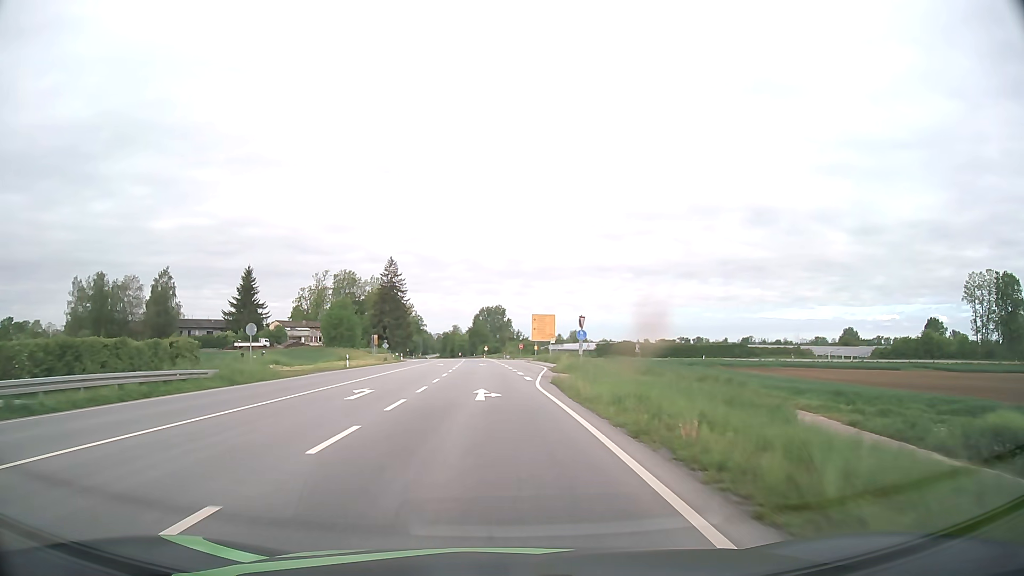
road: primary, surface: asphalt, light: Day
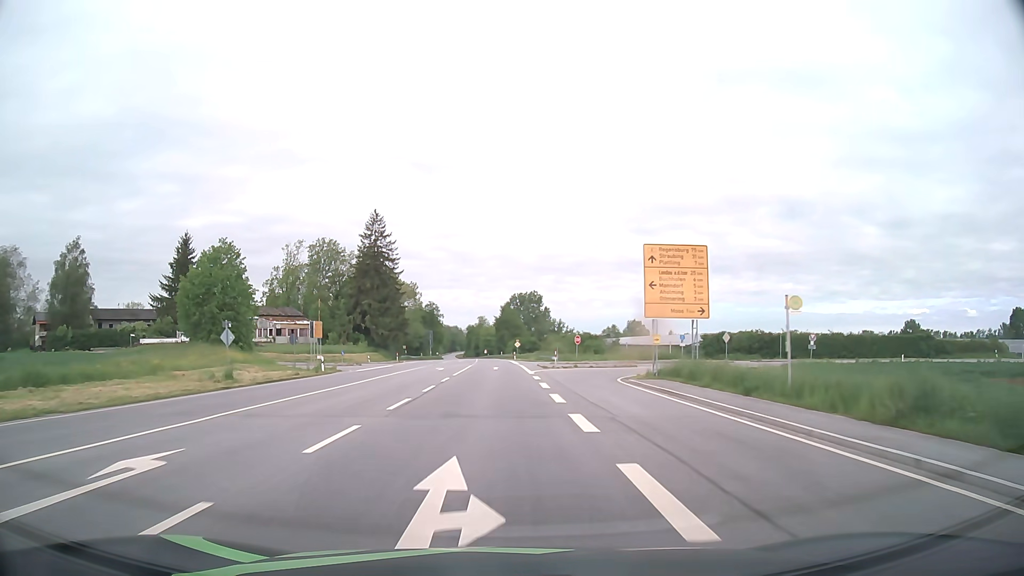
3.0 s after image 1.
(-1.2, +54.2) m; -3°
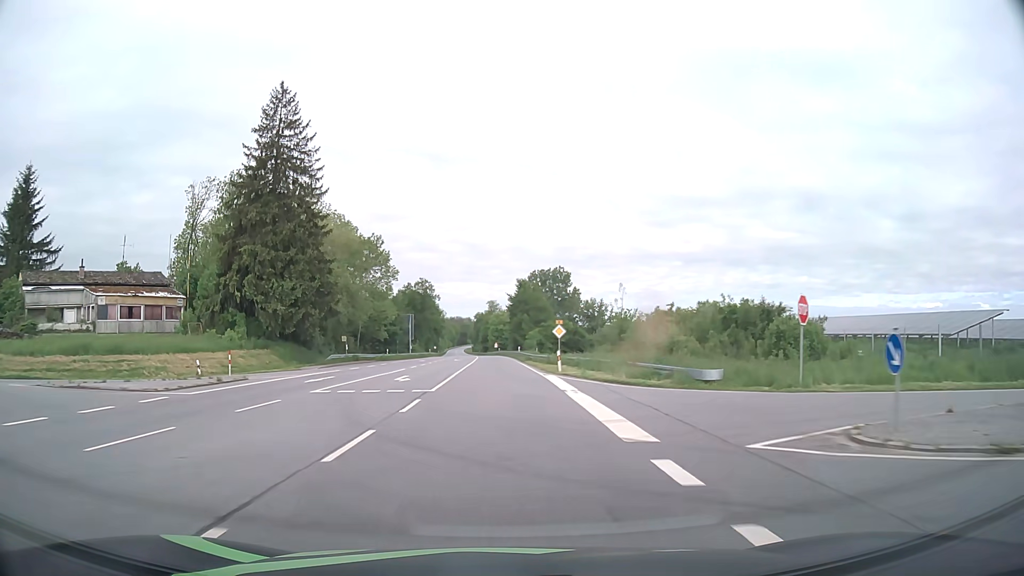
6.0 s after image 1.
(-0.7, +54.4) m; -1°
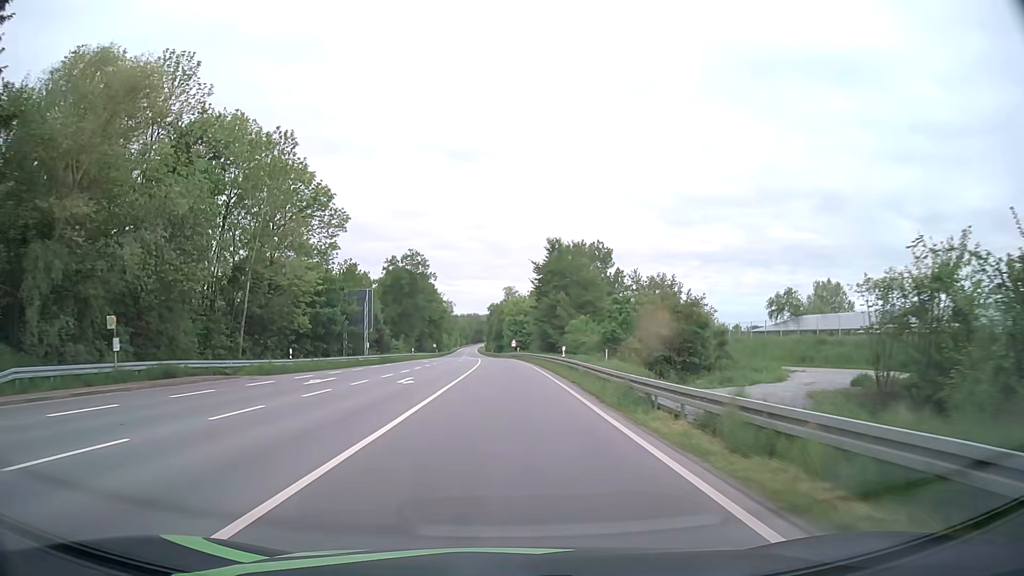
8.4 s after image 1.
(-0.6, +43.9) m; -1°
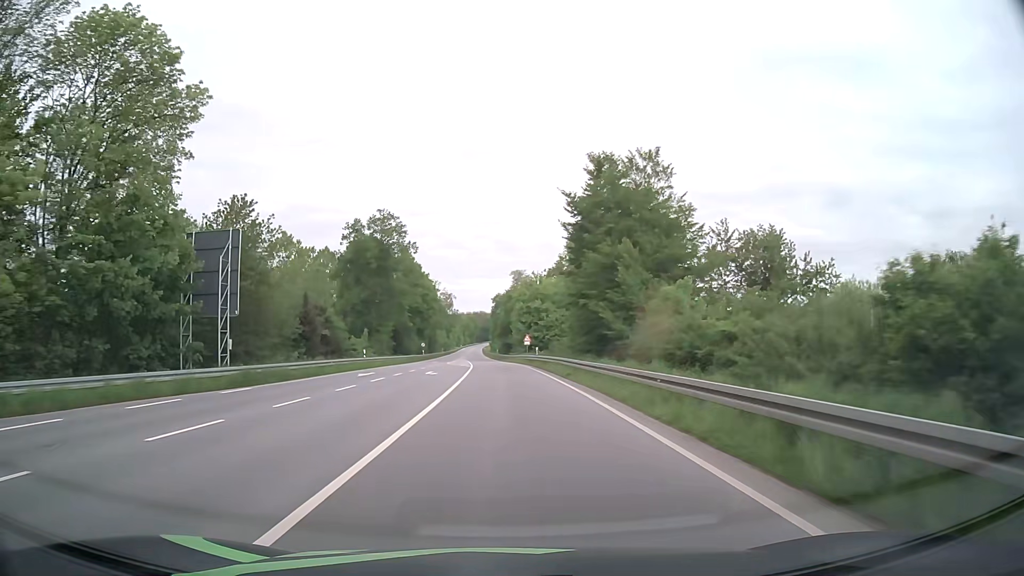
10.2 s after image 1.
(-0.3, +33.1) m; -1°
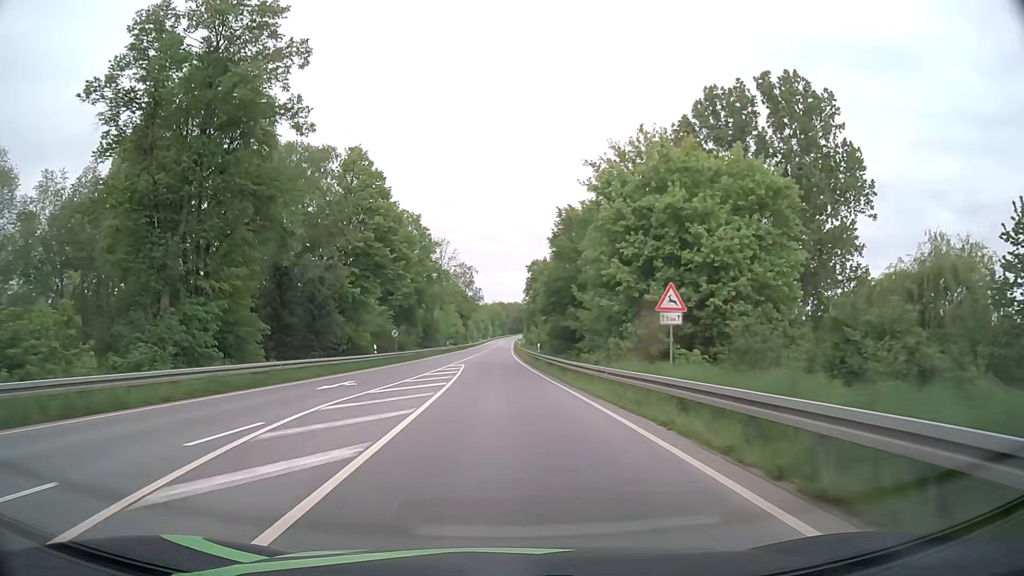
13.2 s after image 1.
(-1.1, +54.8) m; -3°
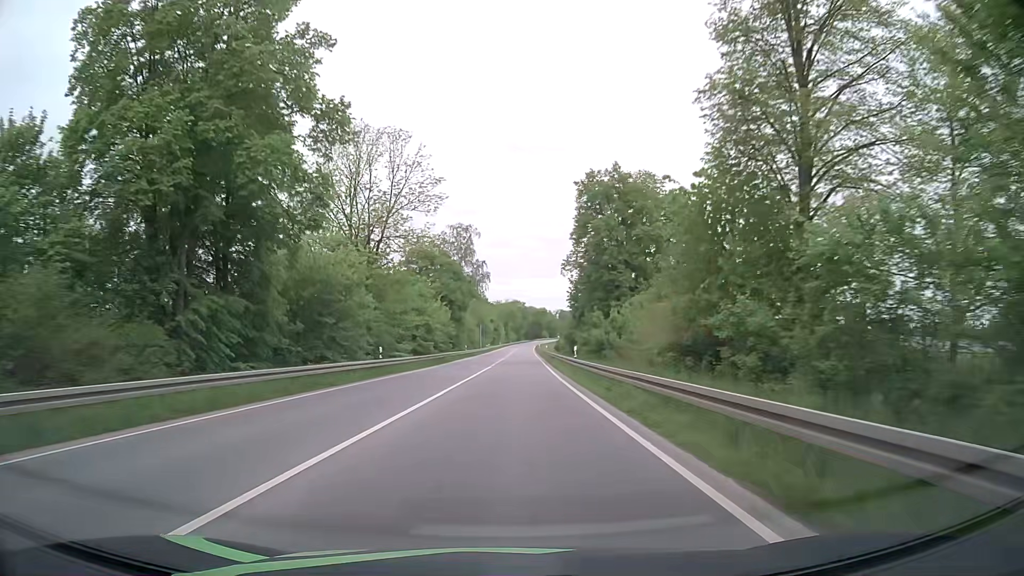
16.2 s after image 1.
(-0.7, +59.0) m; -1°
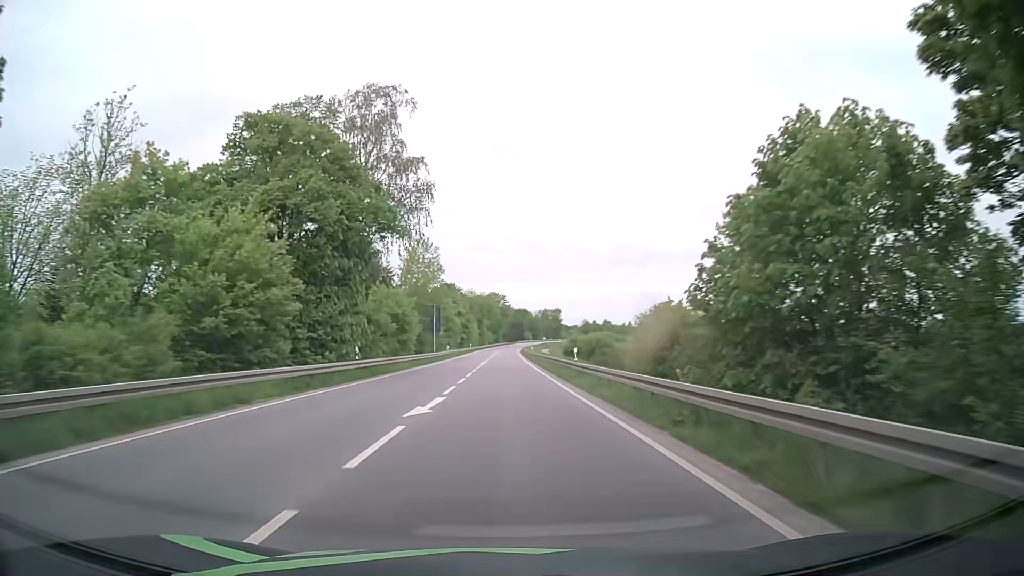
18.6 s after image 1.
(+0.7, +52.4) m; +2°
